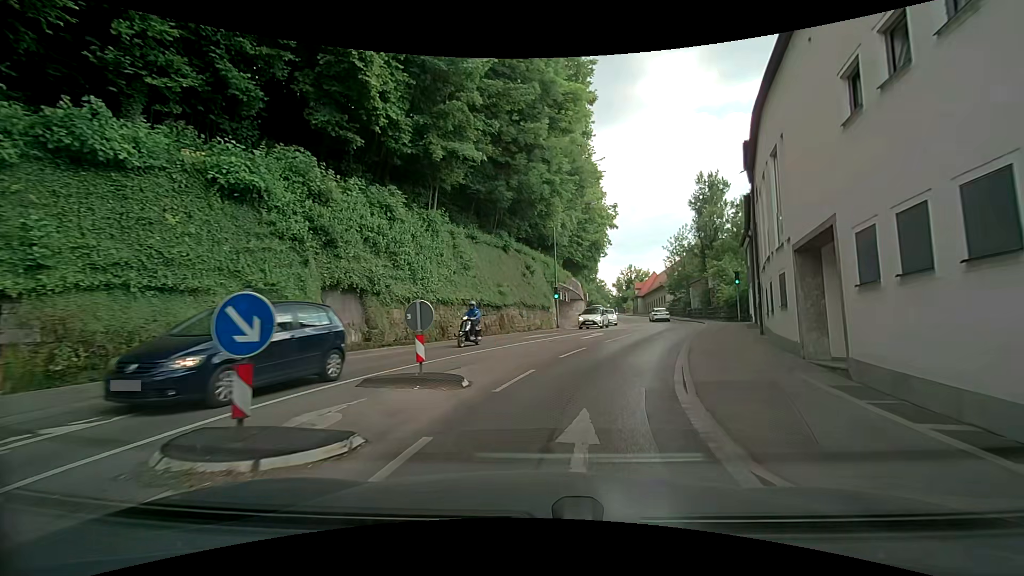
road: secondary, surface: asphalt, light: Day
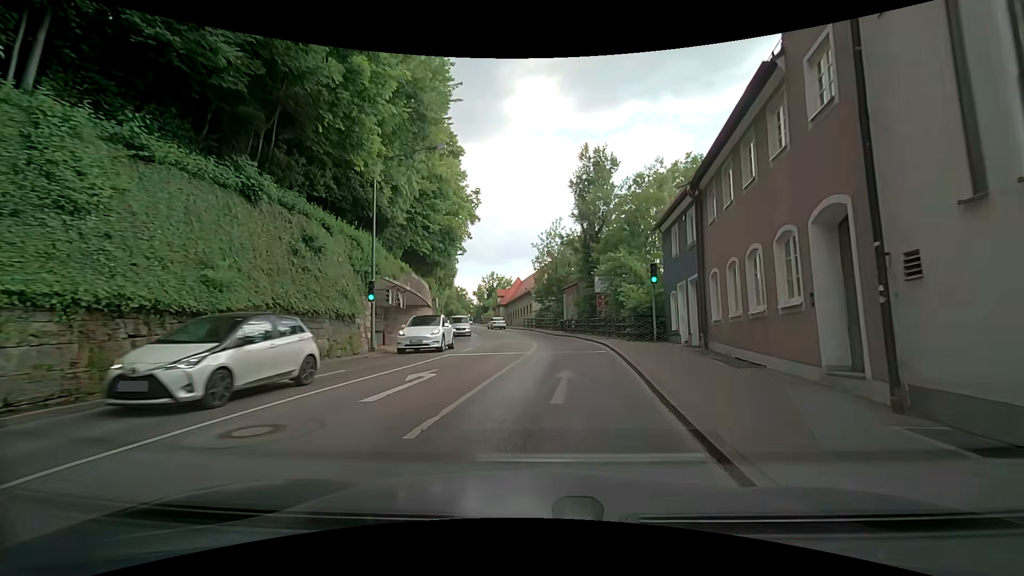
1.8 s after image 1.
(+2.1, +14.2) m; +16°
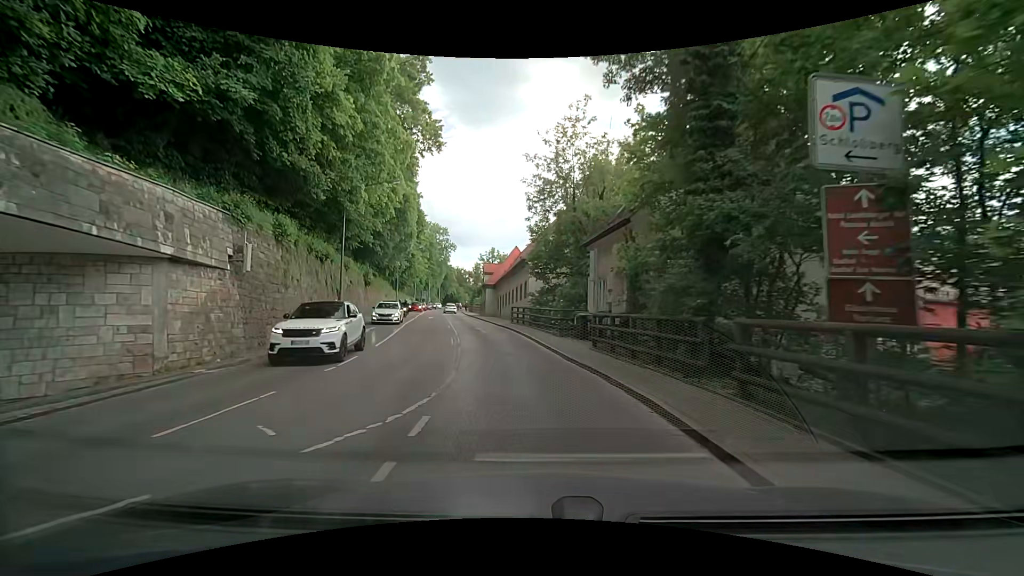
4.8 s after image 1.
(+0.7, +27.3) m; -2°
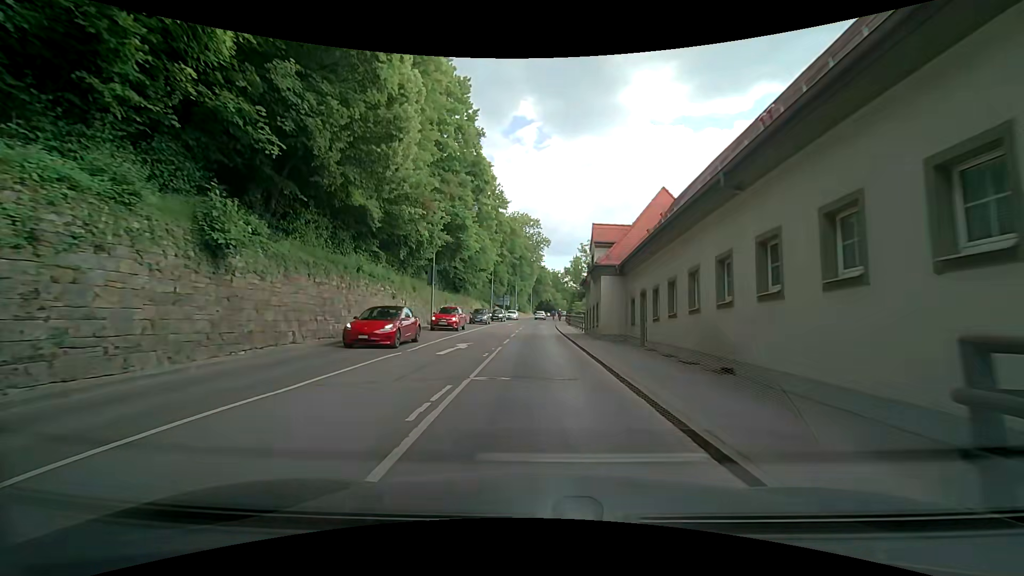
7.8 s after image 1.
(-3.6, +30.9) m; -11°
(0, +10) (0, +20) (0, +30) (0, +40) (0, +50) (0, +60) (0, +70) (+1, +80) (+1, +90) (+2, +100) m
